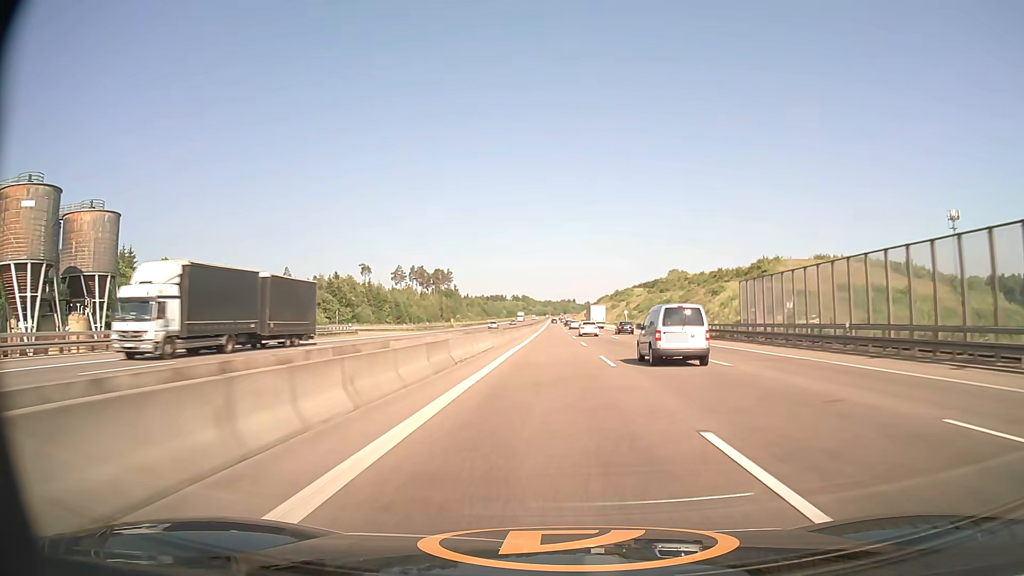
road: motorway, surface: asphalt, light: Day
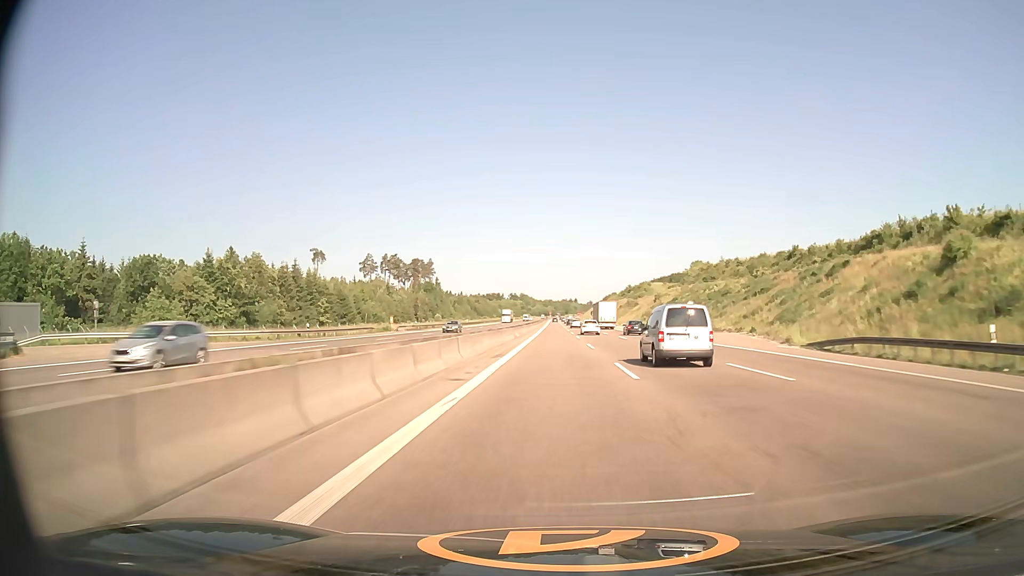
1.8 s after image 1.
(-0.1, +58.2) m; 0°
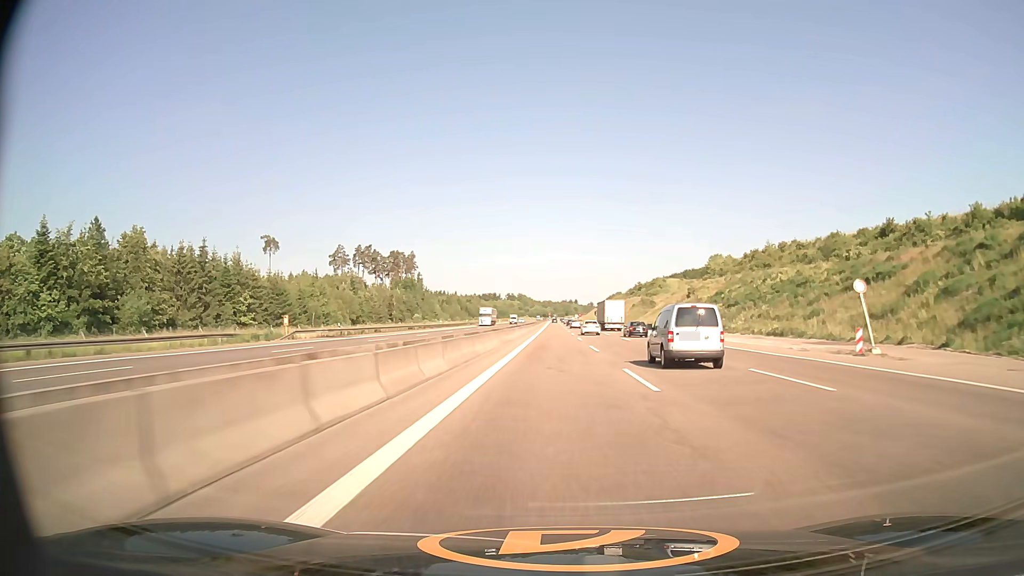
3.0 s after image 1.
(0.0, +38.4) m; 0°
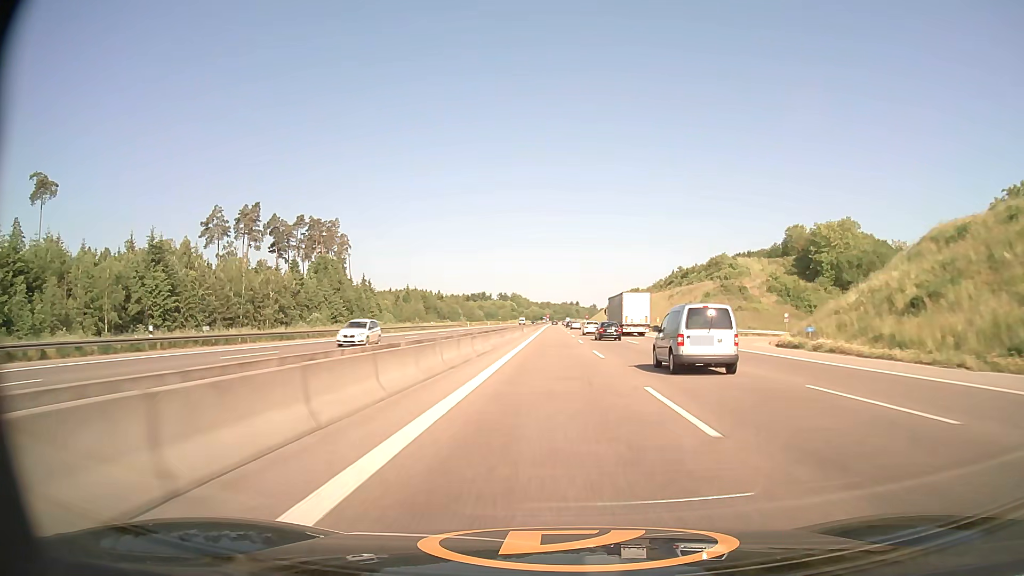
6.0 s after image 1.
(+0.2, +94.4) m; 0°
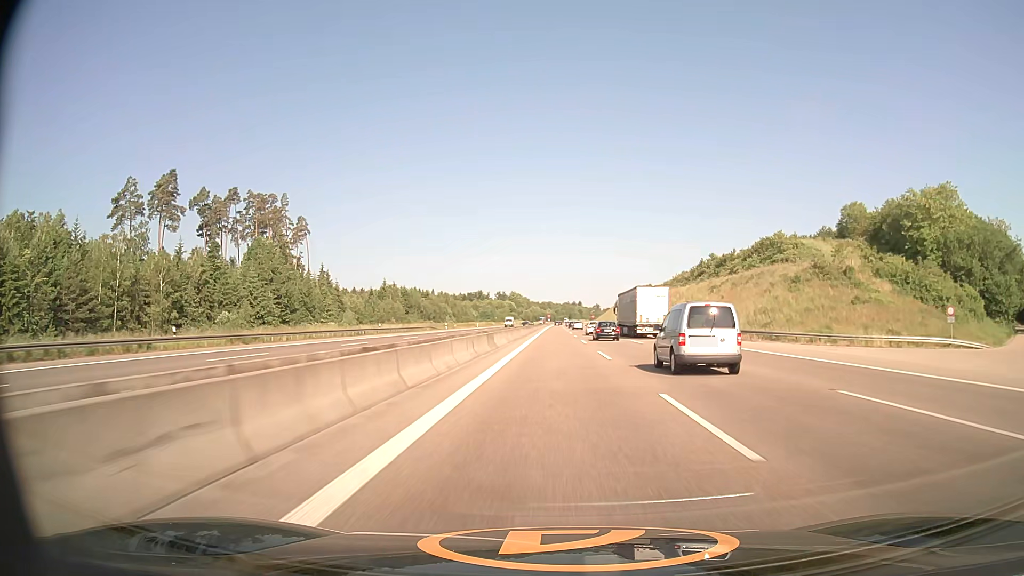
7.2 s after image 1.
(0.0, +37.2) m; 0°
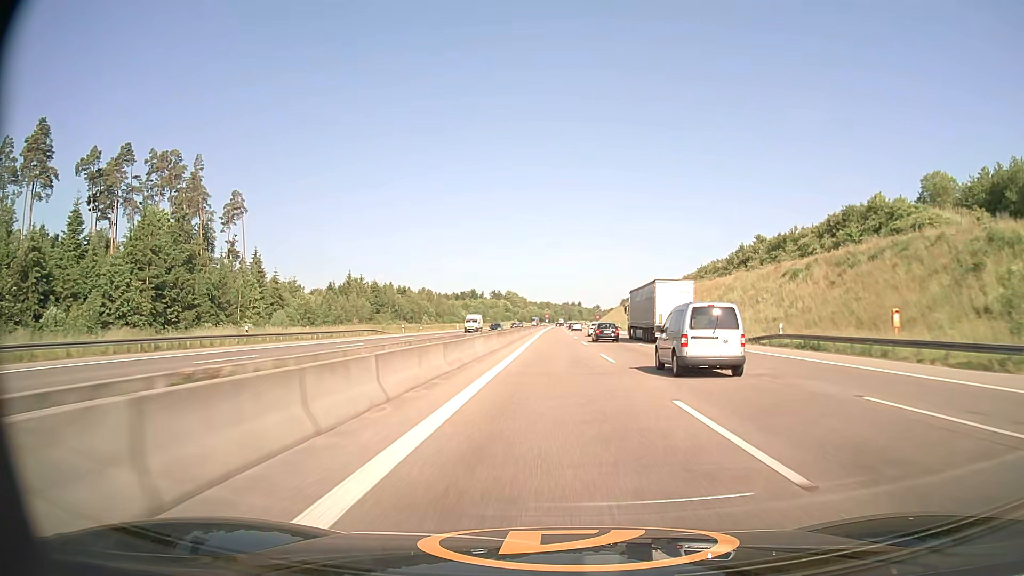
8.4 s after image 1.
(0.0, +36.9) m; 0°
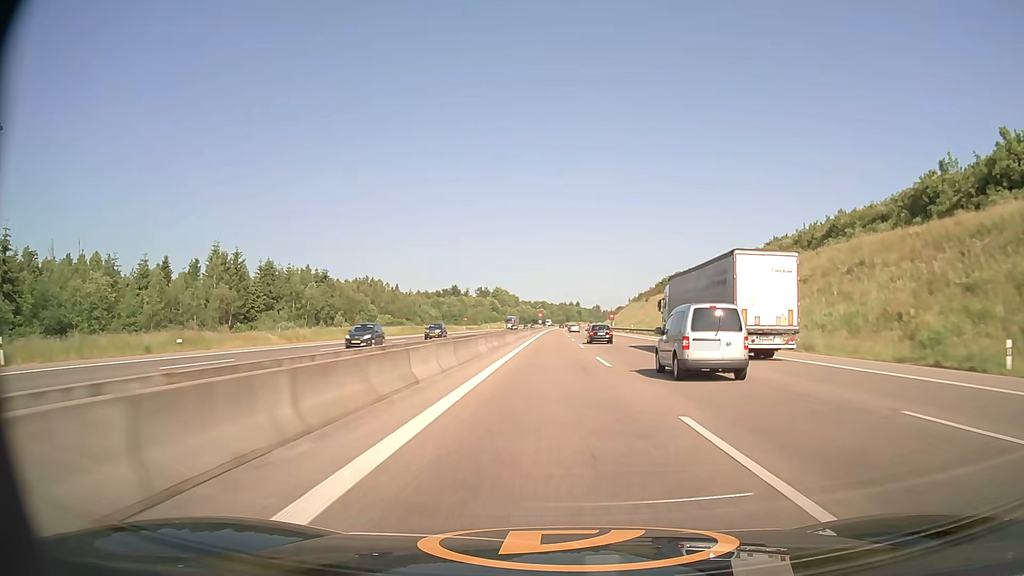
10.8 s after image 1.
(+0.3, +73.6) m; 0°
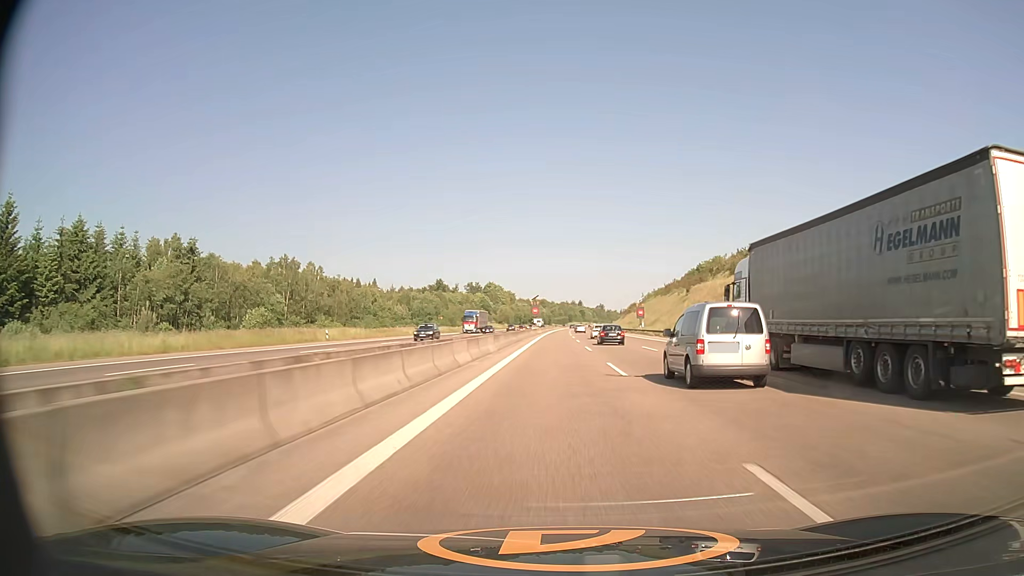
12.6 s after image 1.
(-0.1, +57.3) m; 0°
(0, +10) (0, +20) (0, +30) (0, +40) (0, +50) (0, +60) (0, +70) (0, +80) (+1, +90) (+1, +100) m
